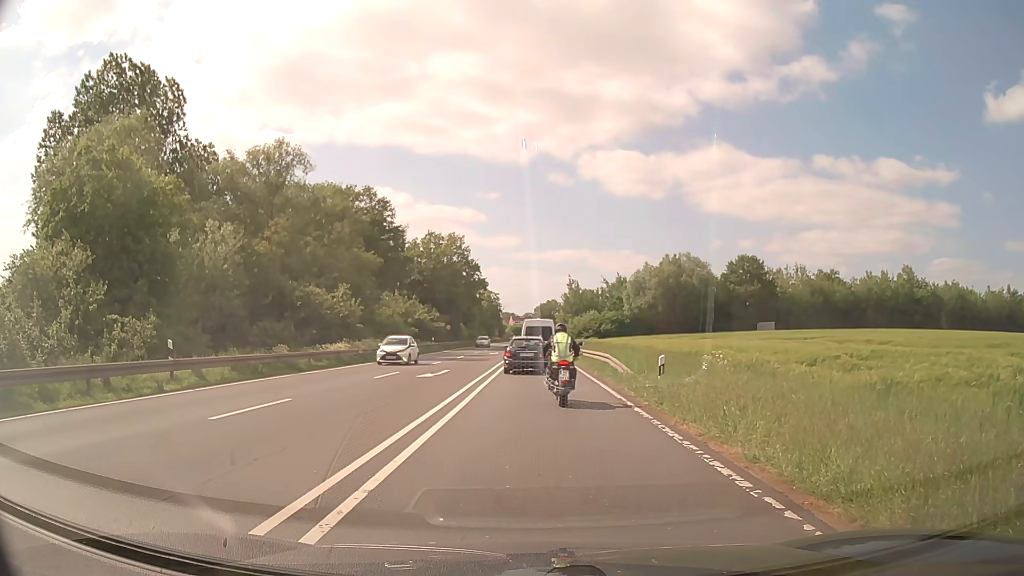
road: primary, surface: asphalt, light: Day
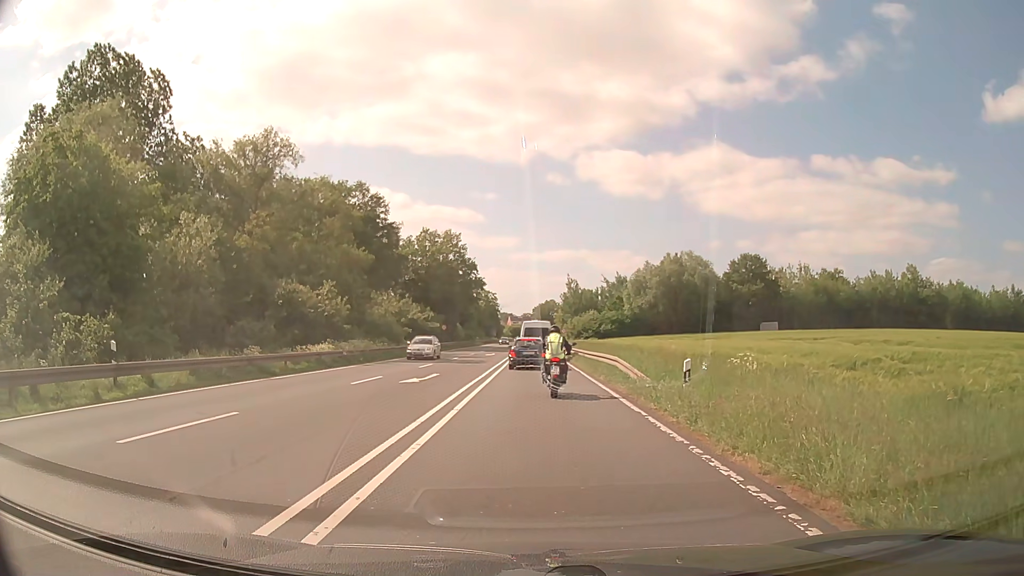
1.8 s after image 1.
(0.0, +2.9) m; 0°
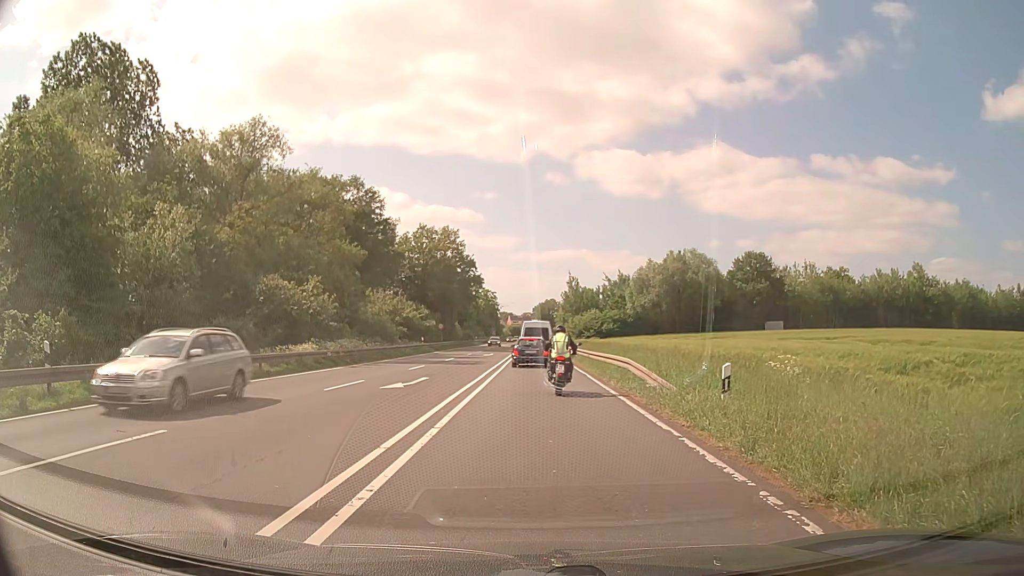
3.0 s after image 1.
(0.0, +2.8) m; 0°
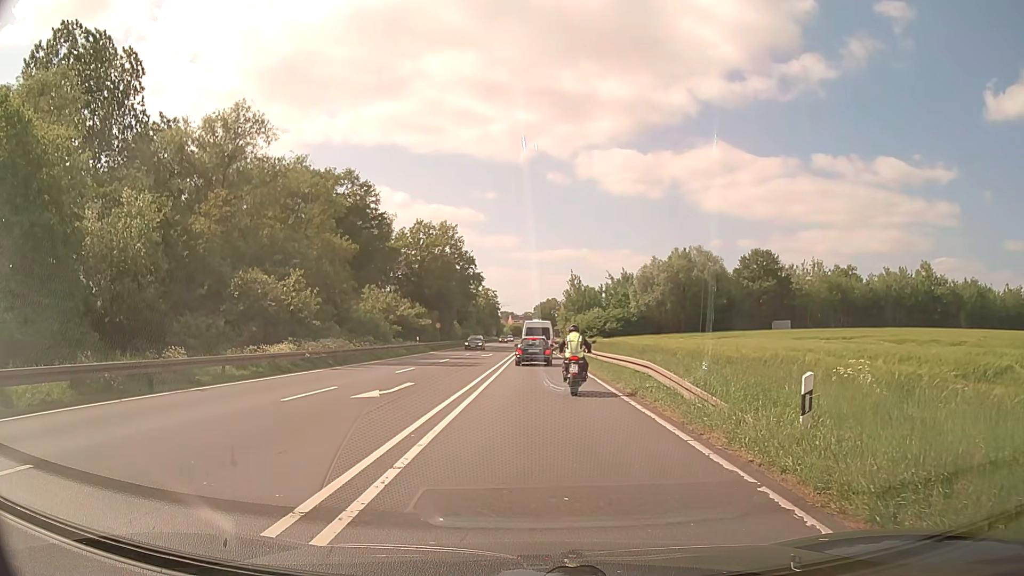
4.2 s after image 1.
(0.0, +3.3) m; 0°
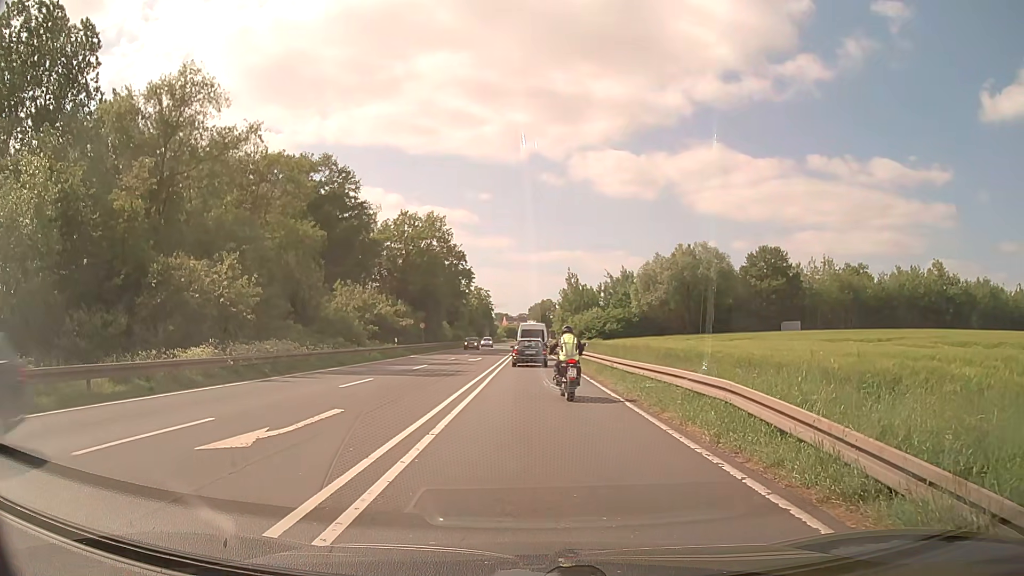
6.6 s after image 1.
(0.0, +7.3) m; +1°
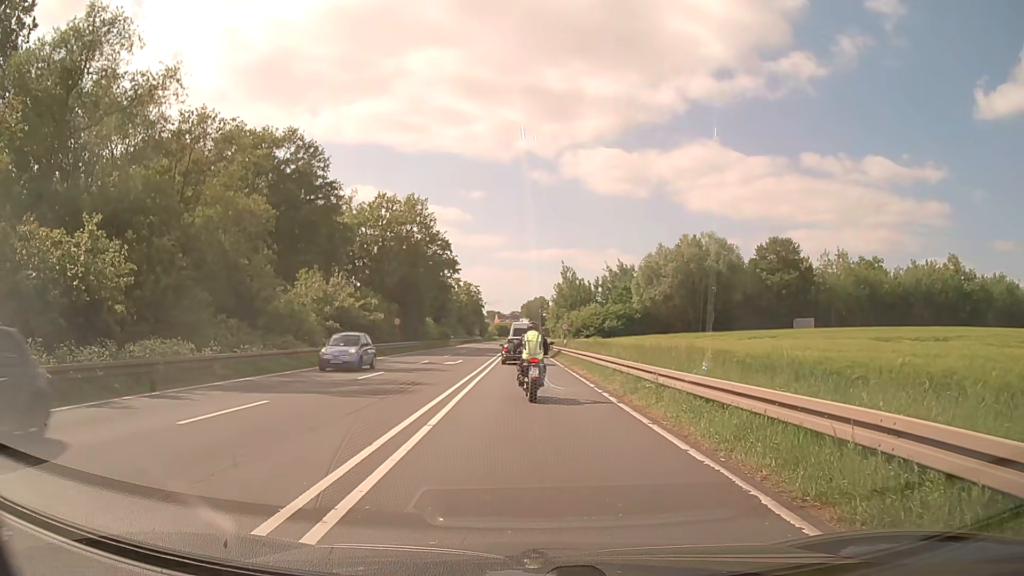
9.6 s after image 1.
(0.0, +8.9) m; +1°
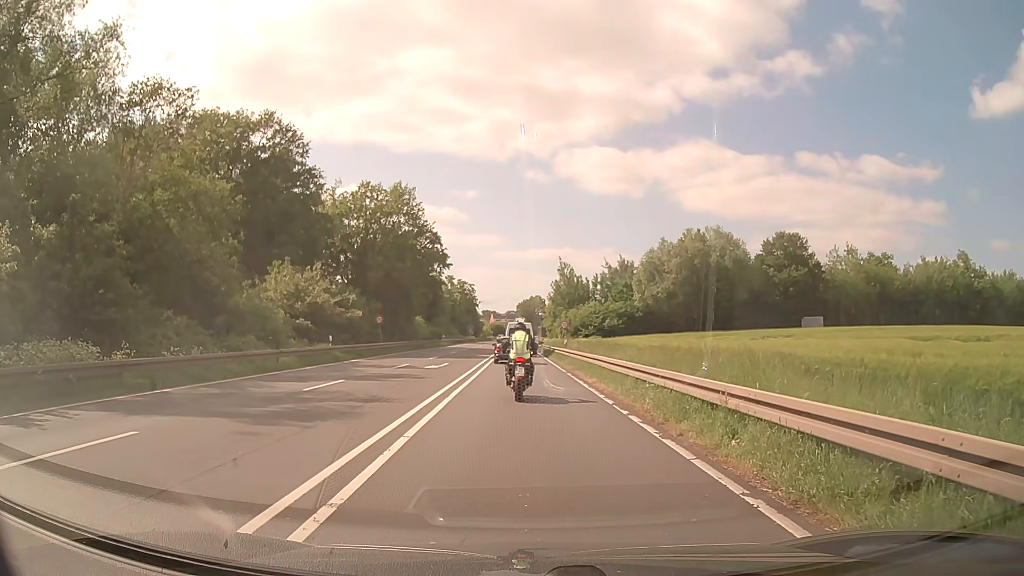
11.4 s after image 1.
(0.0, +5.1) m; 0°
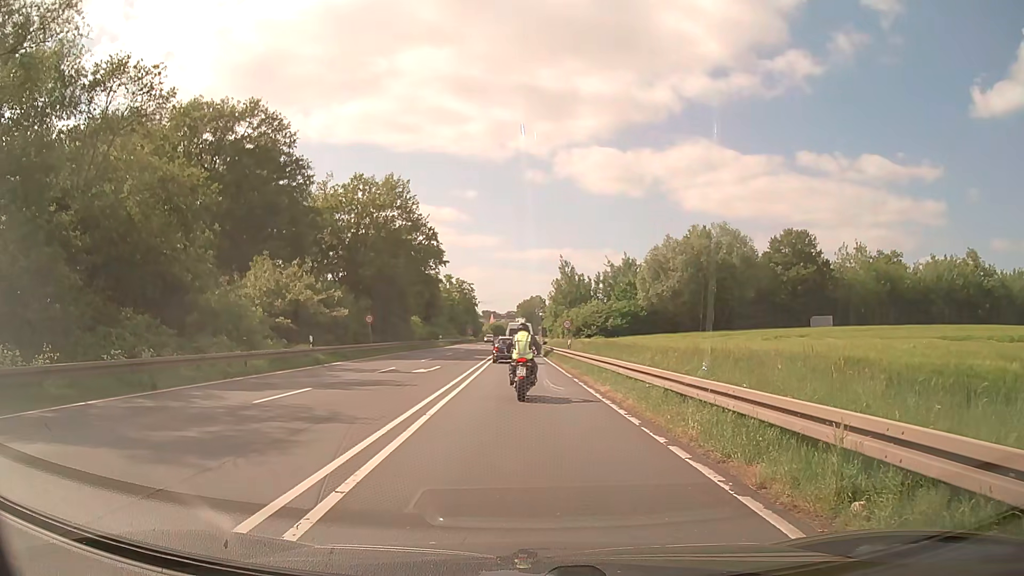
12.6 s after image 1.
(0.0, +3.3) m; 0°
(0, +10) (0, +20) (0, +30) (0, +40) (0, +50) (-1, +60) (-1, +70) (-1, +80) (-1, +90) (-1, +100) m
